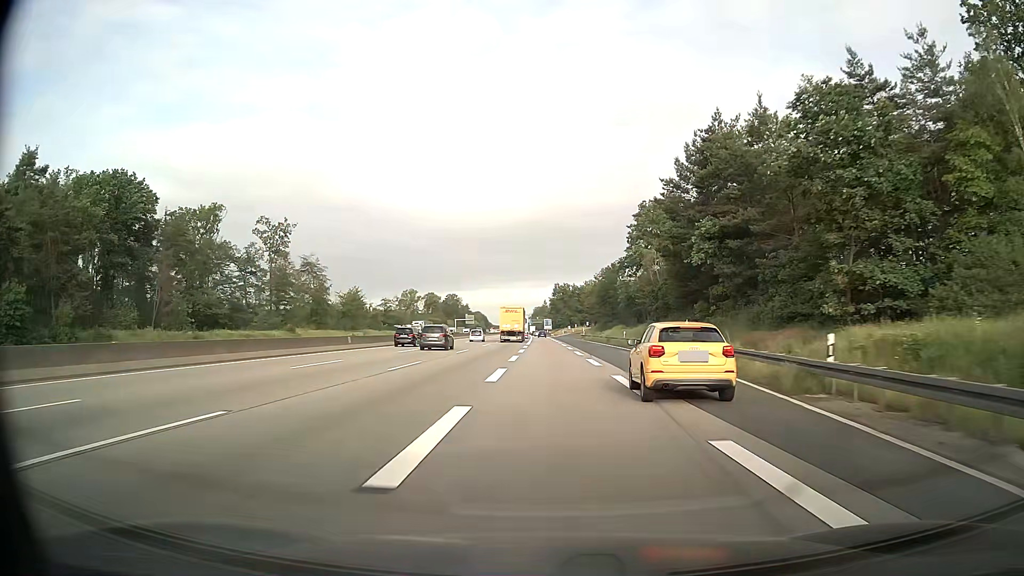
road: motorway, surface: asphalt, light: Day
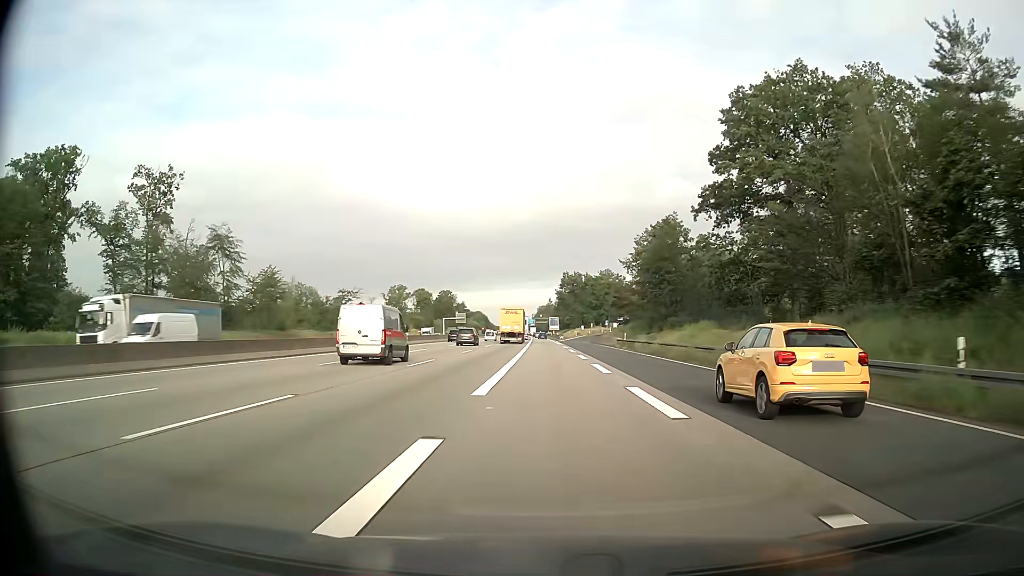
(-0.2, +51.4) m; 0°
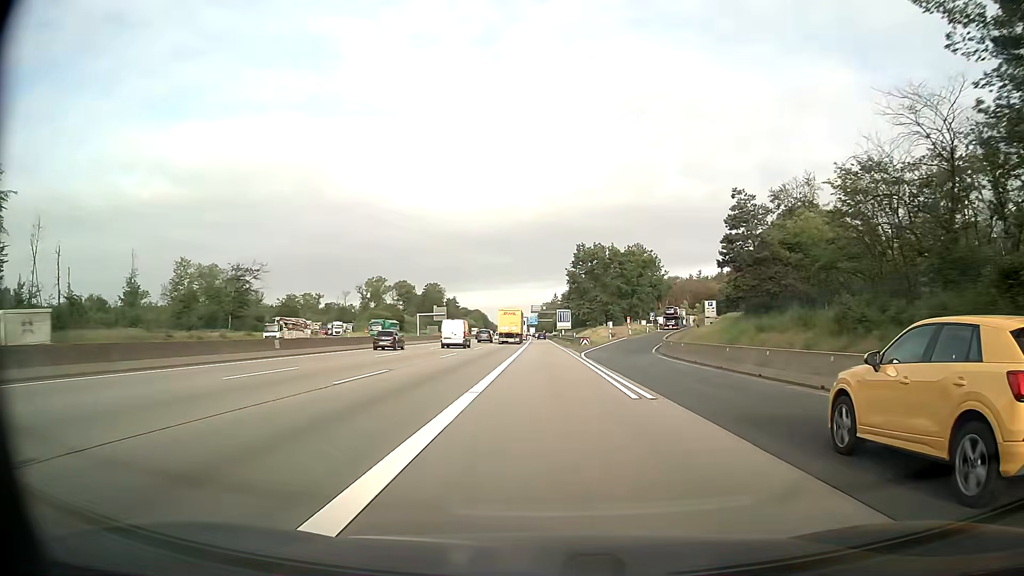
(-0.2, +62.8) m; -1°
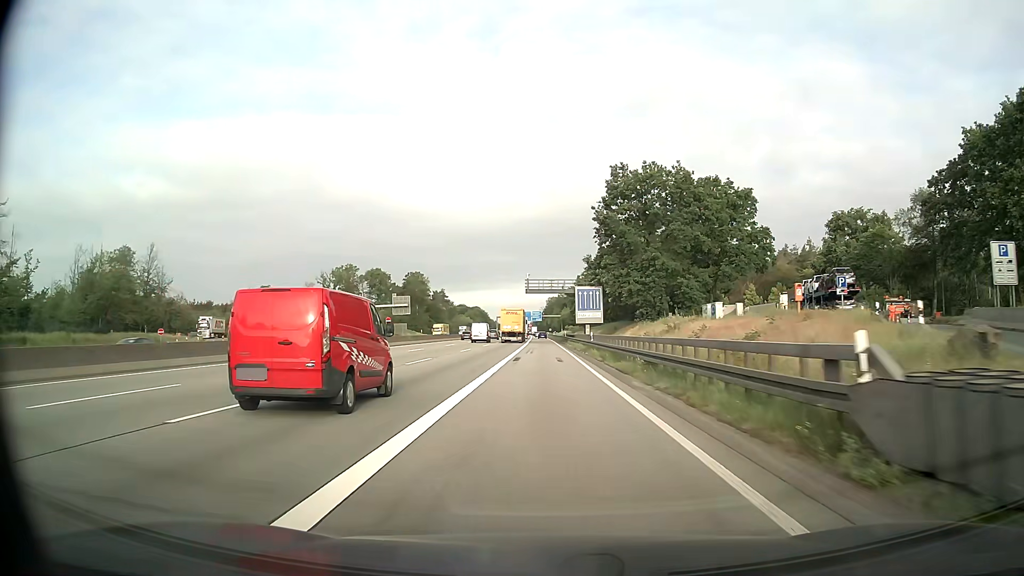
(0.0, +62.9) m; 0°
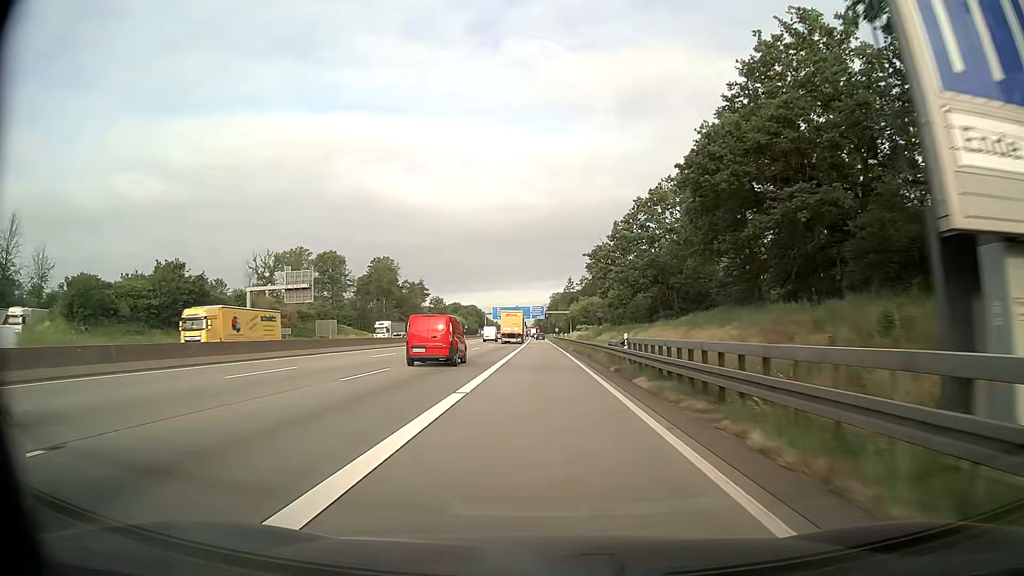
(-0.4, +63.5) m; 0°
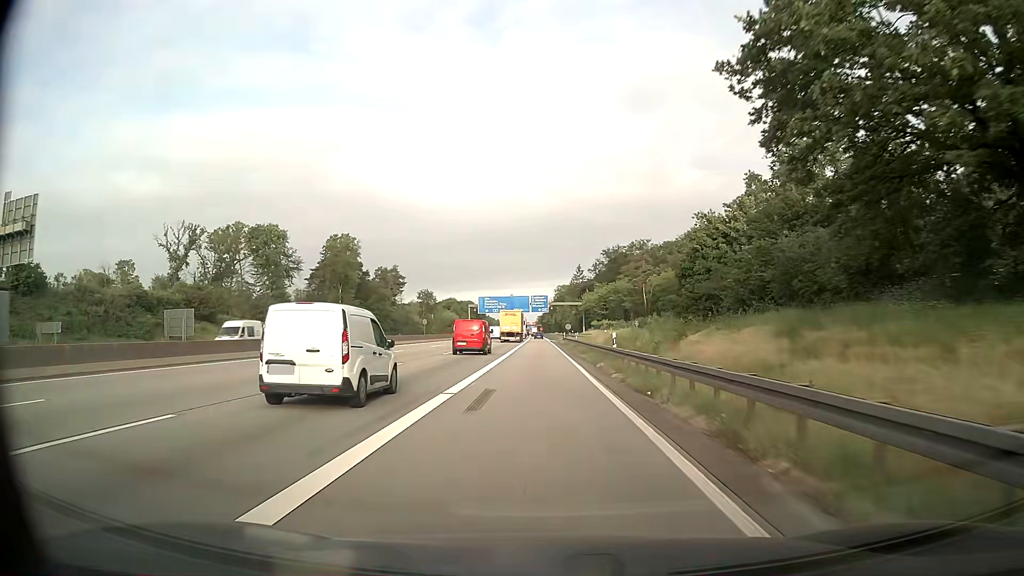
(-0.1, +51.2) m; -1°
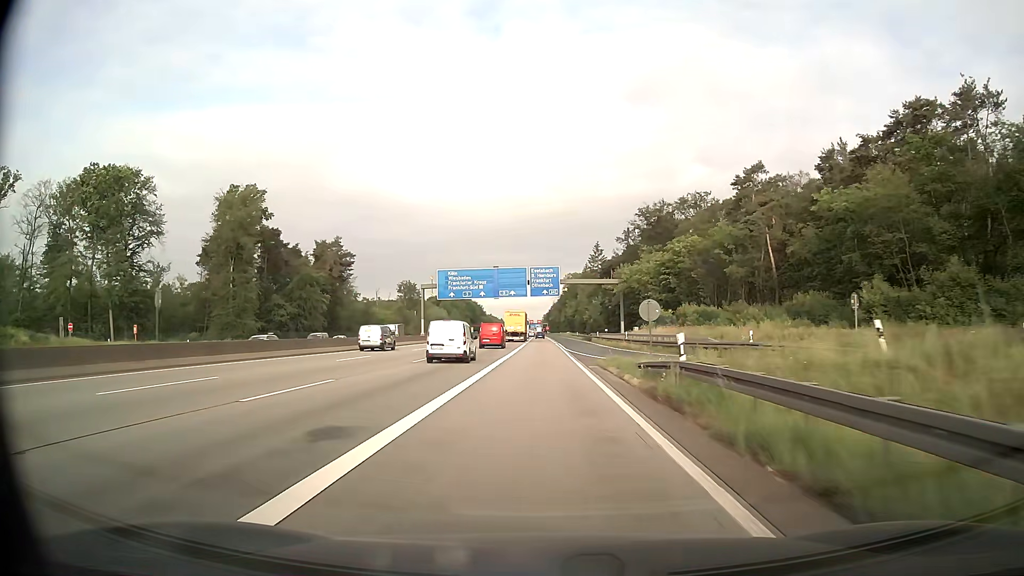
(0.0, +64.4) m; 0°
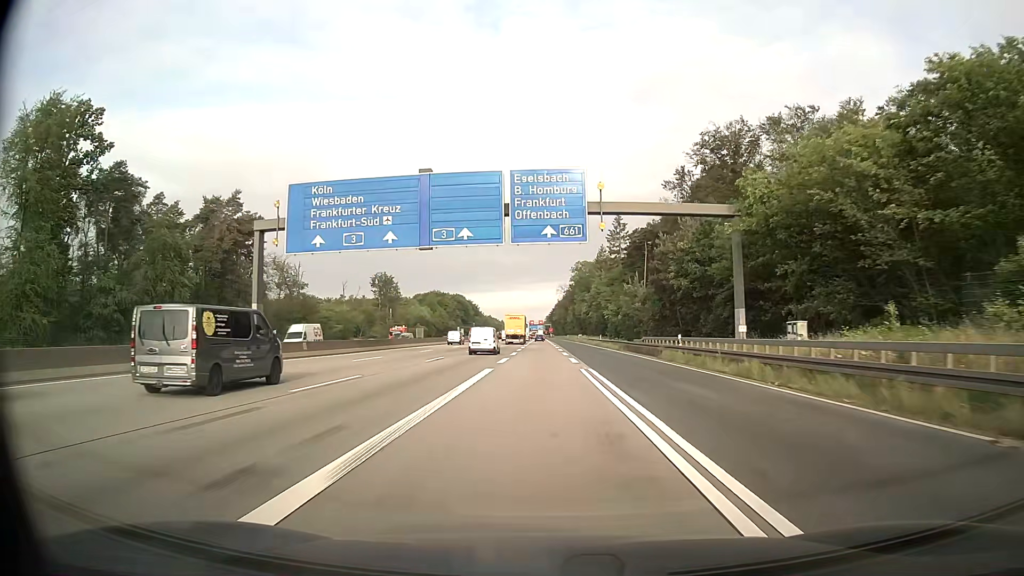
(-0.1, +51.9) m; 0°
(0, +10) (0, +20) (0, +30) (0, +40) (0, +50) (0, +60) (0, +70) (-1, +80) (-1, +90) (-1, +100) m
